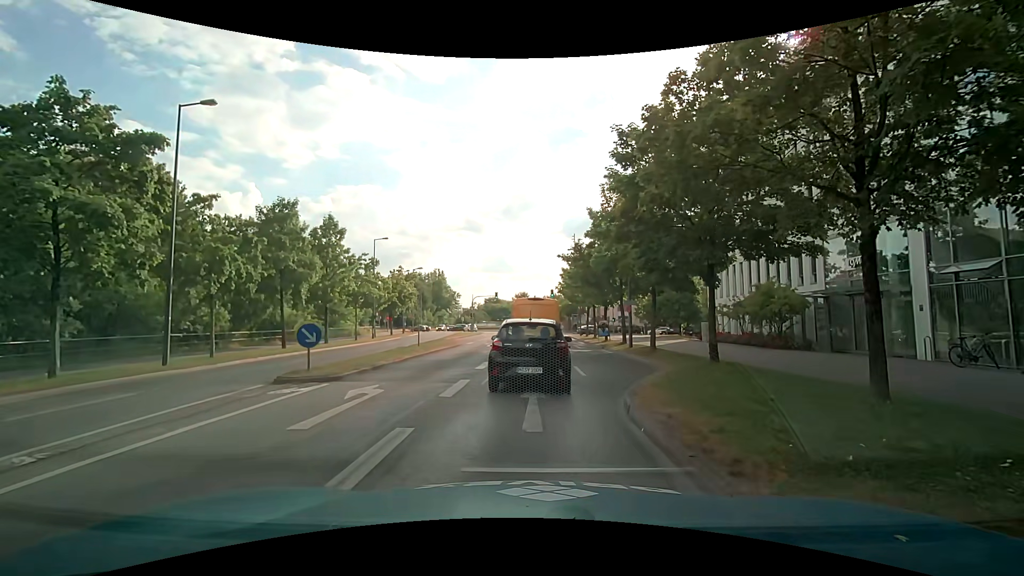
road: secondary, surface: asphalt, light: Day
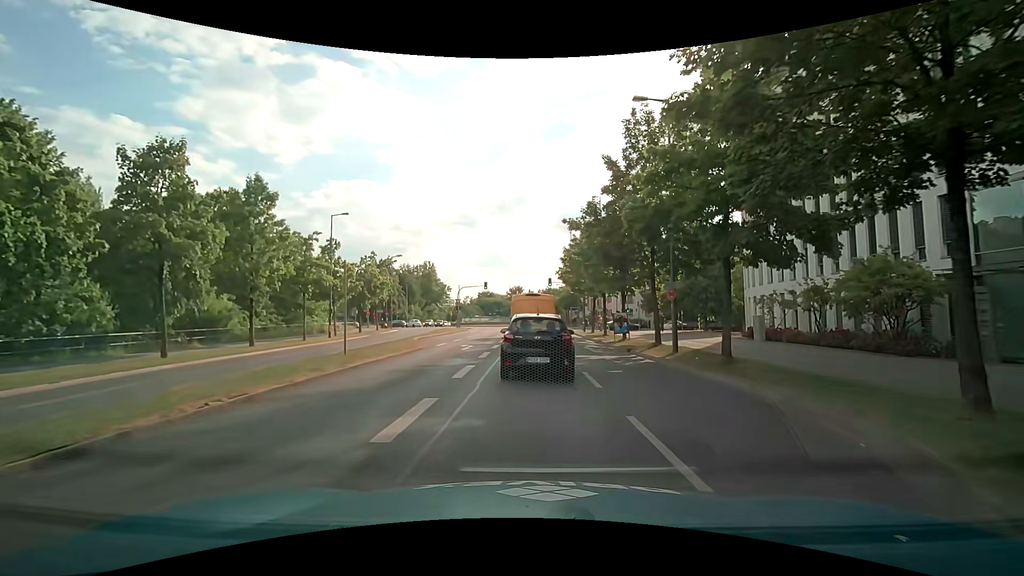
(0.0, +10.1) m; 0°
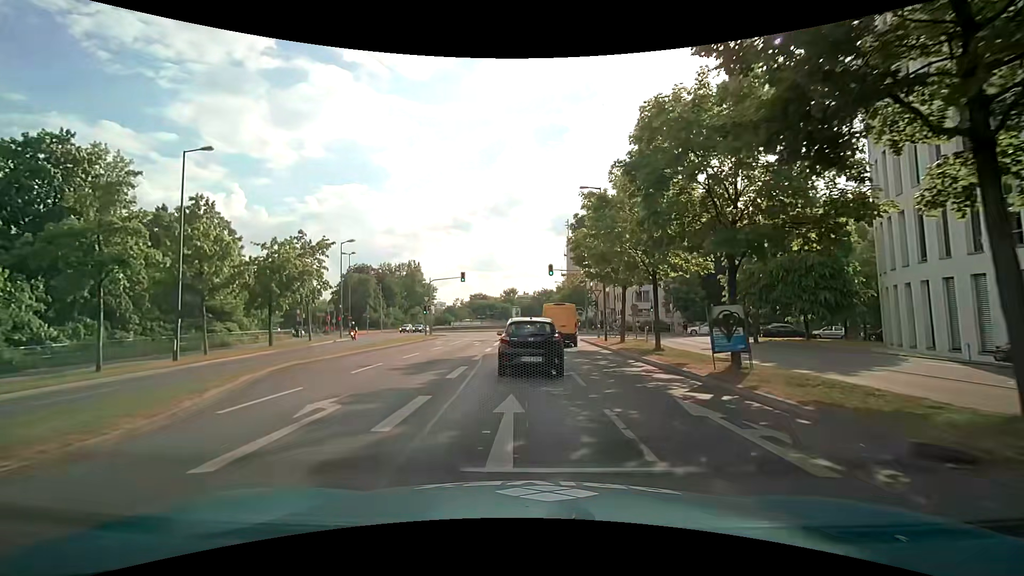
(+0.3, +17.5) m; +1°
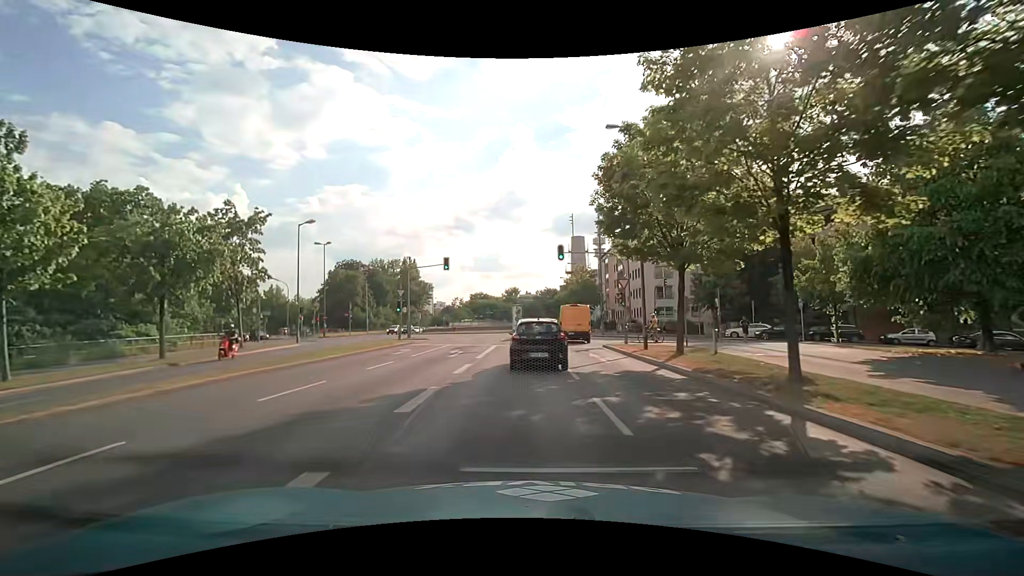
(+0.1, +11.0) m; 0°
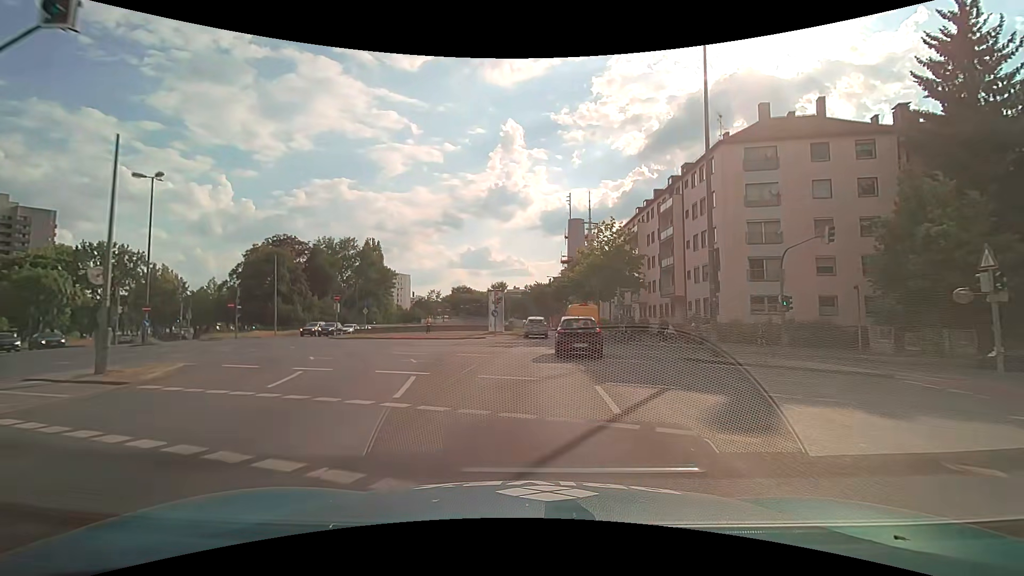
(+0.2, +30.5) m; +1°
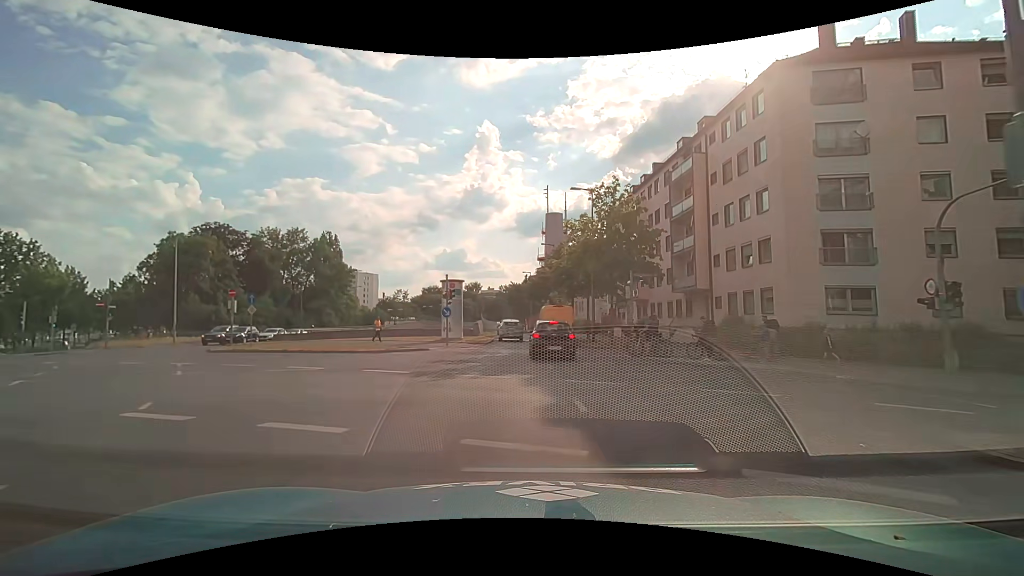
(+0.4, +12.6) m; +3°
